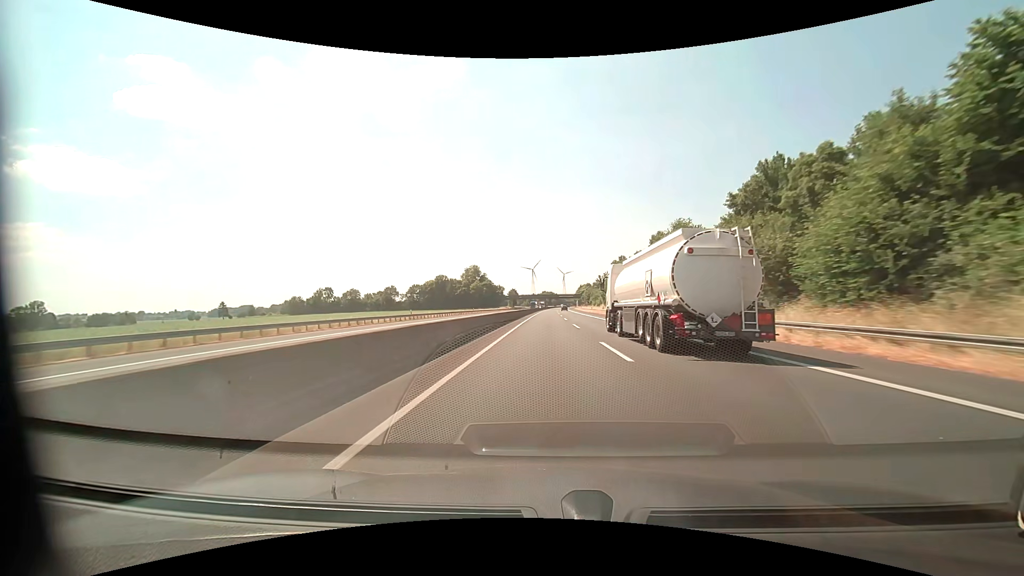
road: motorway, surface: asphalt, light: Day
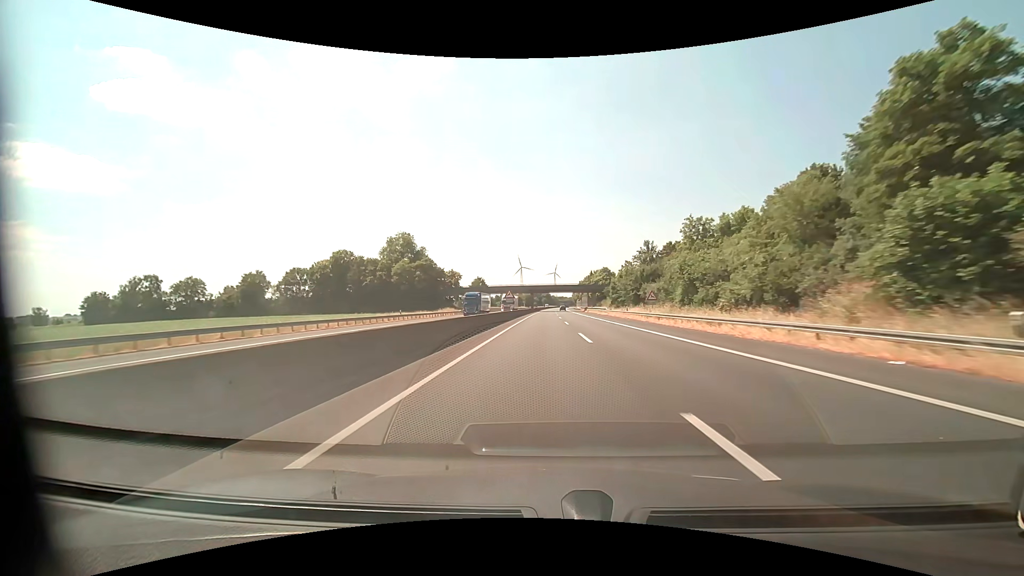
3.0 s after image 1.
(+0.7, +103.3) m; +1°
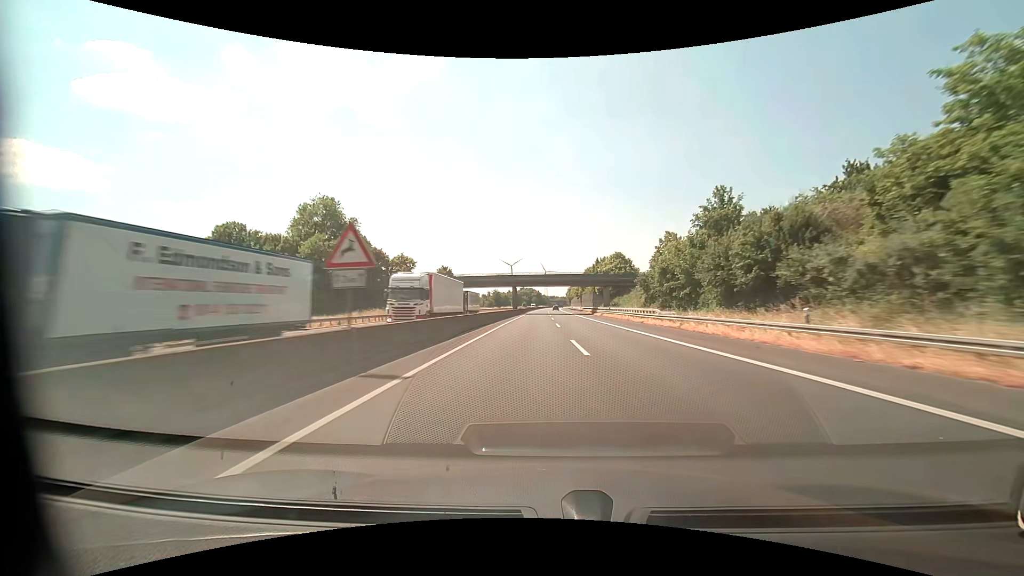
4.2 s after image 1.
(+0.3, +41.4) m; +1°
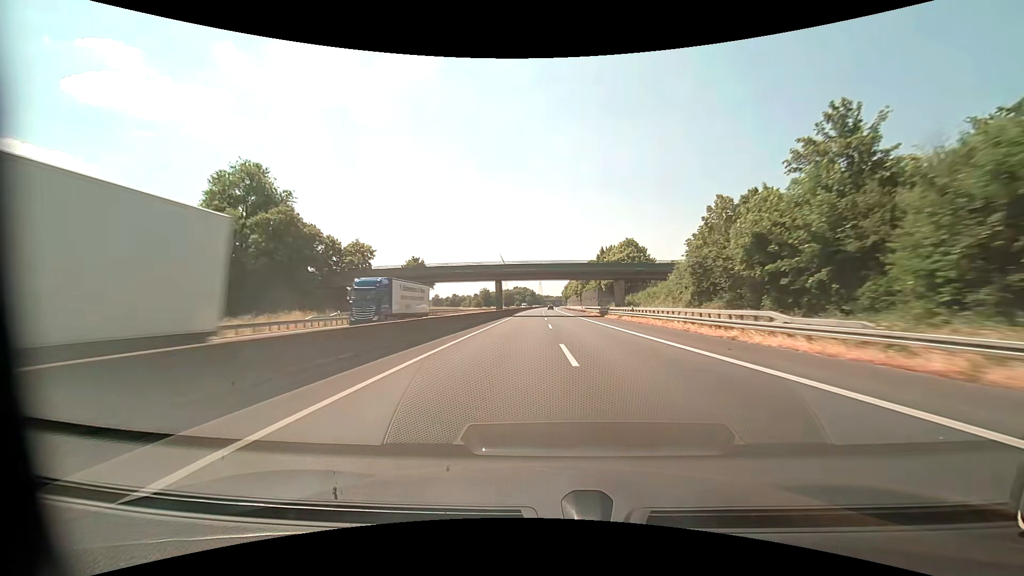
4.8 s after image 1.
(+0.1, +20.7) m; +1°
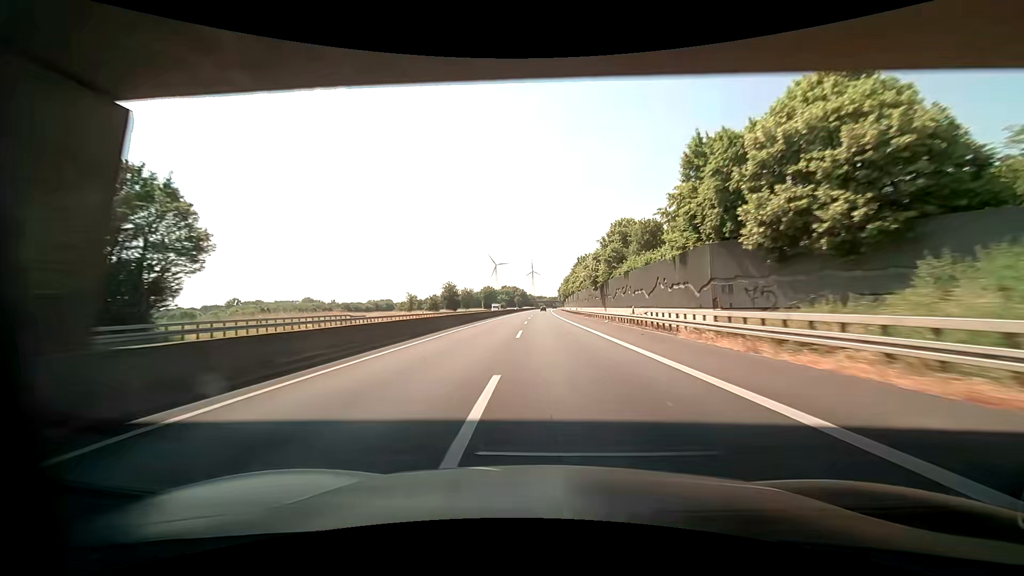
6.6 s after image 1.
(+0.5, +62.3) m; +1°
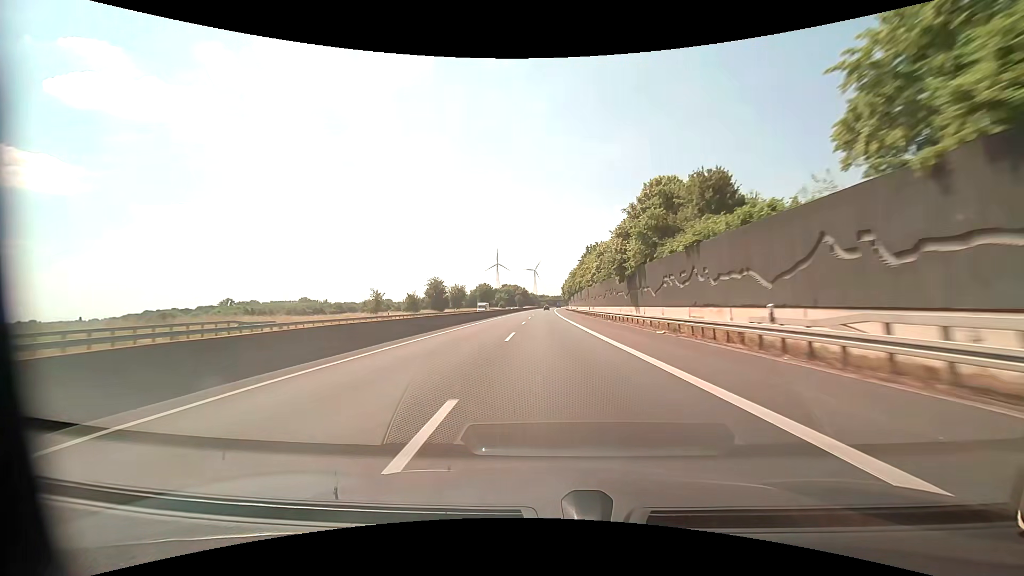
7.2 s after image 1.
(0.0, +20.8) m; 0°
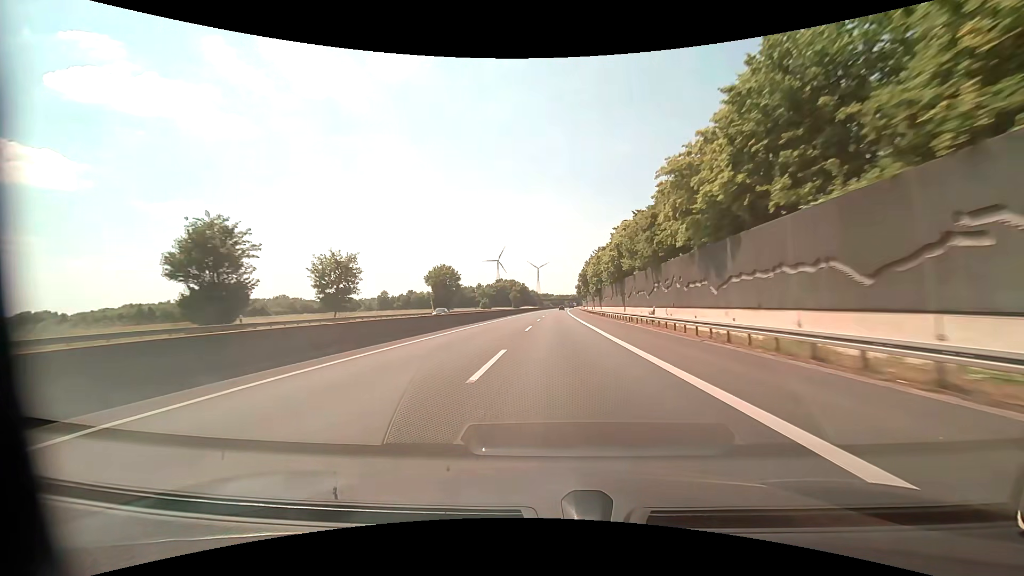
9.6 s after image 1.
(-0.3, +83.2) m; 0°
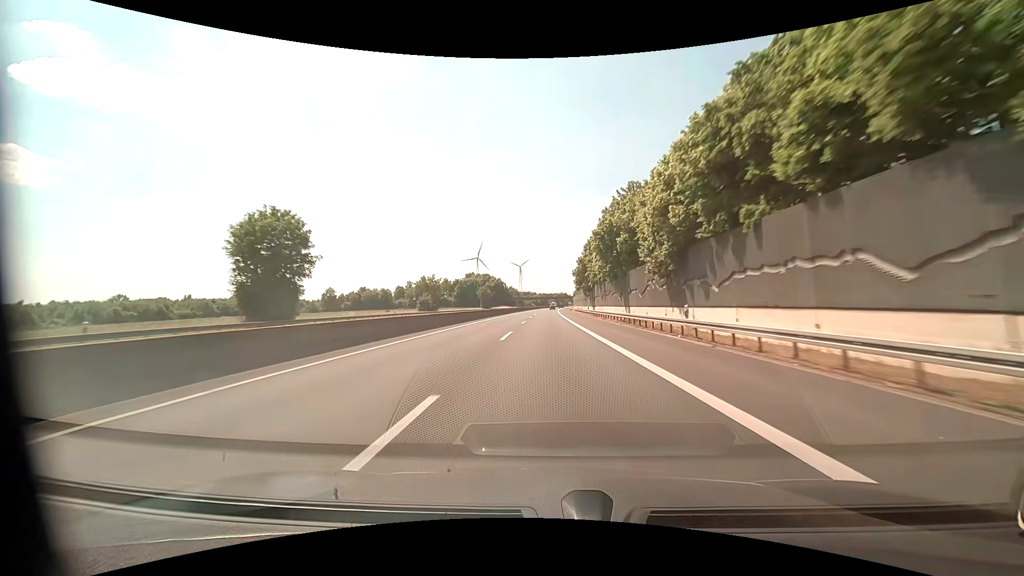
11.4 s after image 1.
(+1.2, +62.4) m; +2°
(0, +10) (0, +20) (0, +30) (0, +40) (0, +50) (0, +60) (0, +70) (0, +80) (+1, +90) (+1, +100) m
